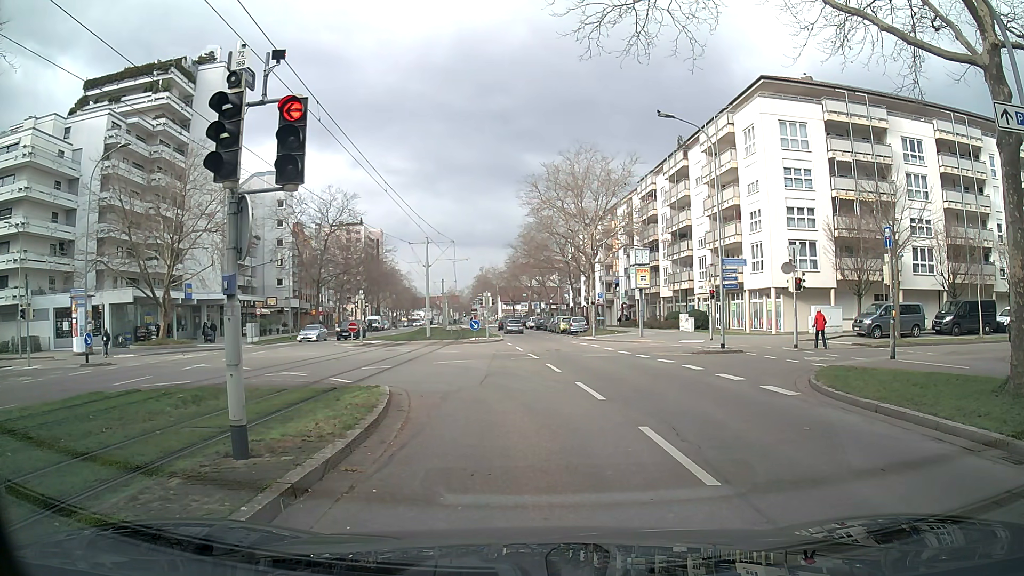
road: tertiary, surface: asphalt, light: Day
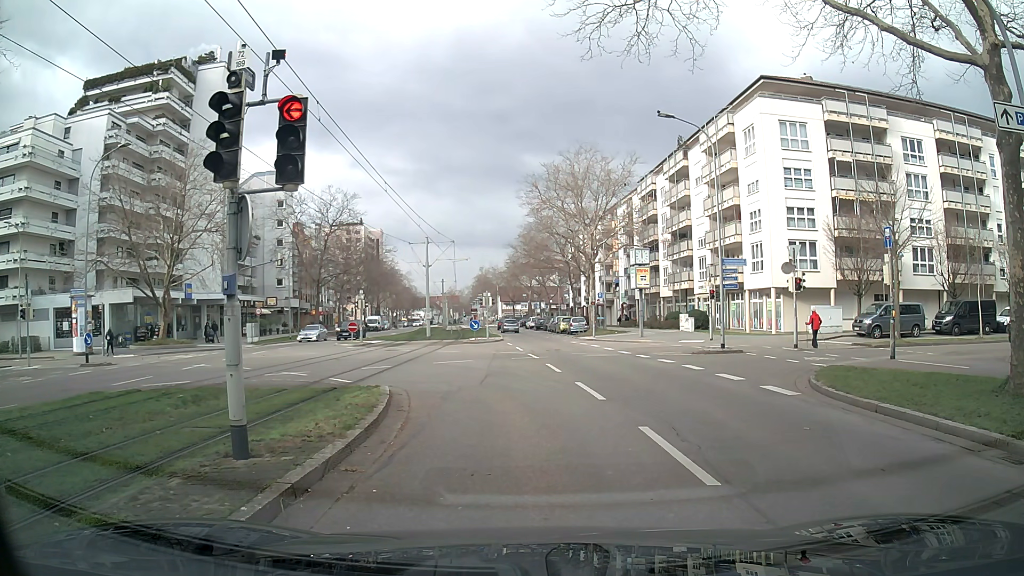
(0.0, 0.0) m; 0°
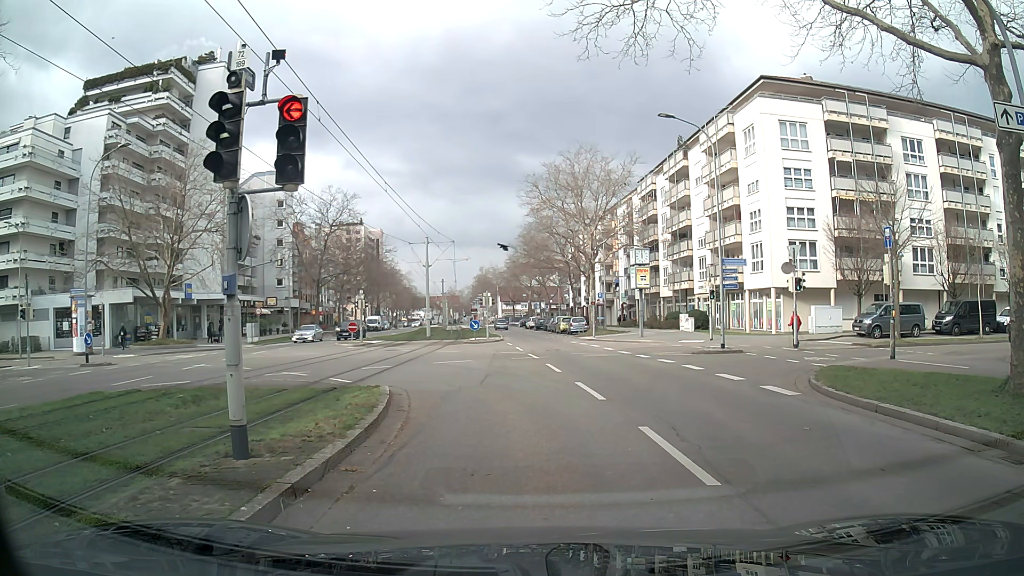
(0.0, 0.0) m; 0°
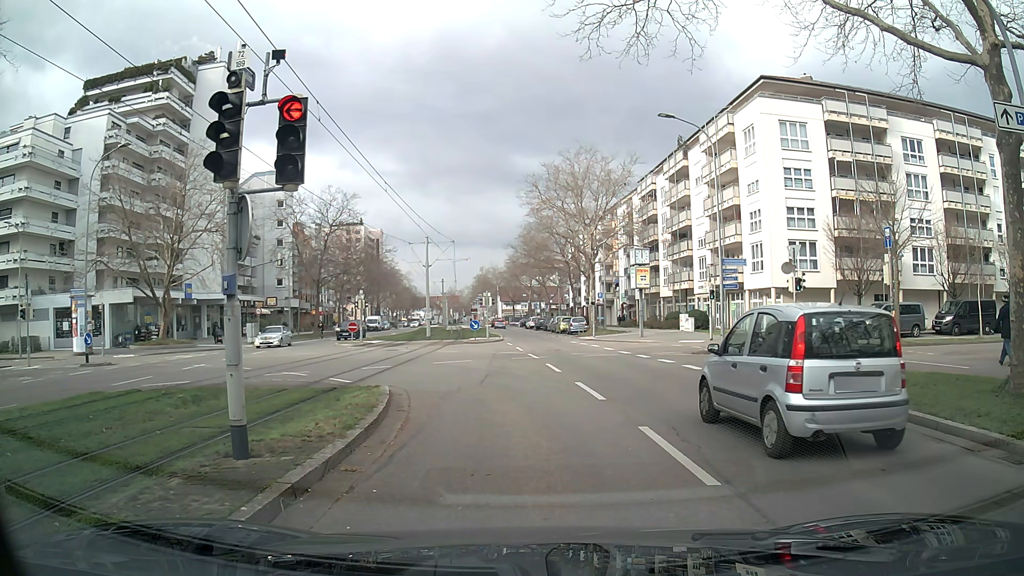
(0.0, 0.0) m; 0°
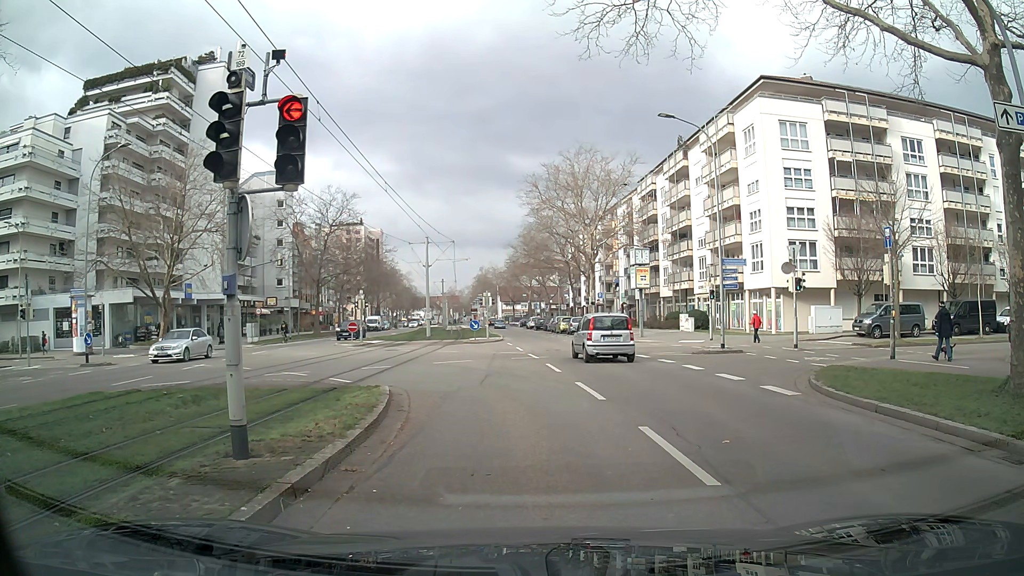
(0.0, 0.0) m; 0°
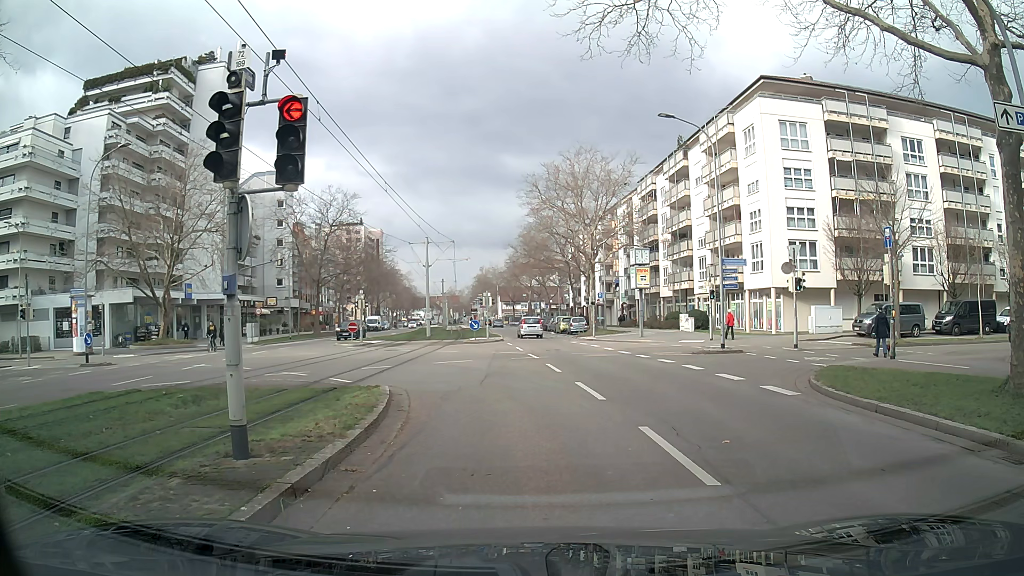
(0.0, 0.0) m; 0°
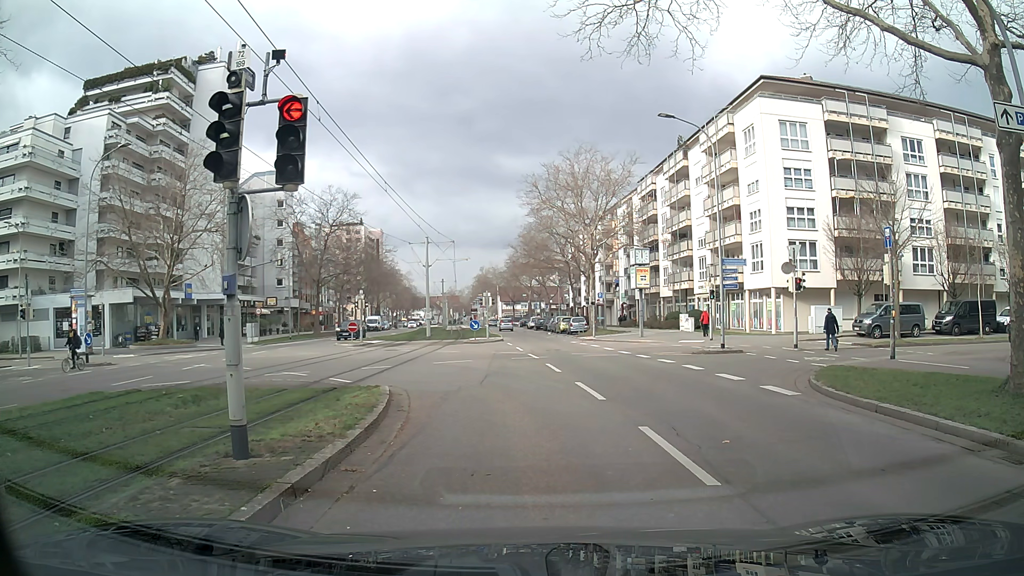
(0.0, 0.0) m; 0°
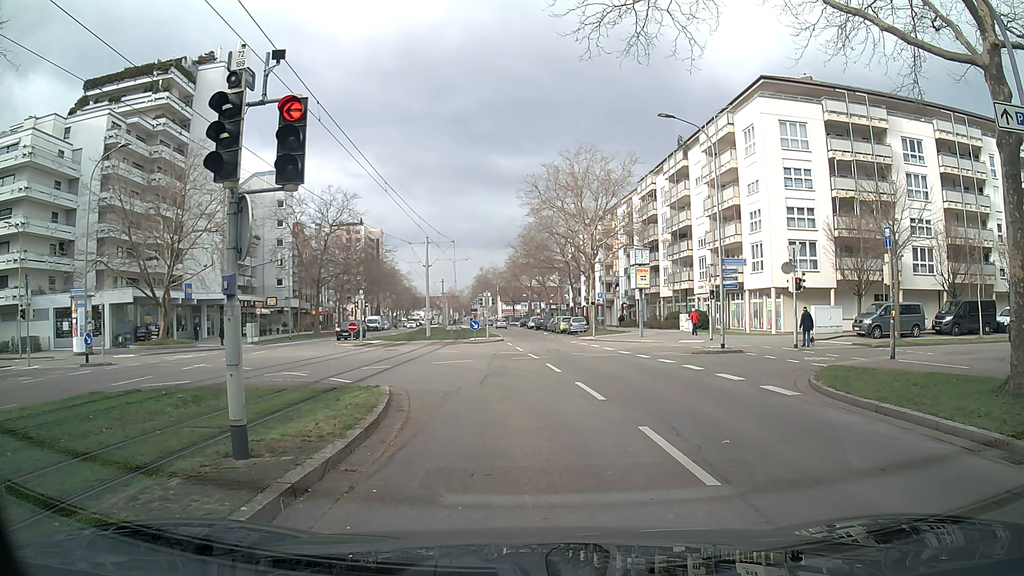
(0.0, 0.0) m; 0°
(0, +10) (-4, +19) (-12, +26) (-21, +29) (-31, +30) (-41, +30) (-51, +29) (-61, +29) (-71, +28) (-81, +28) m
